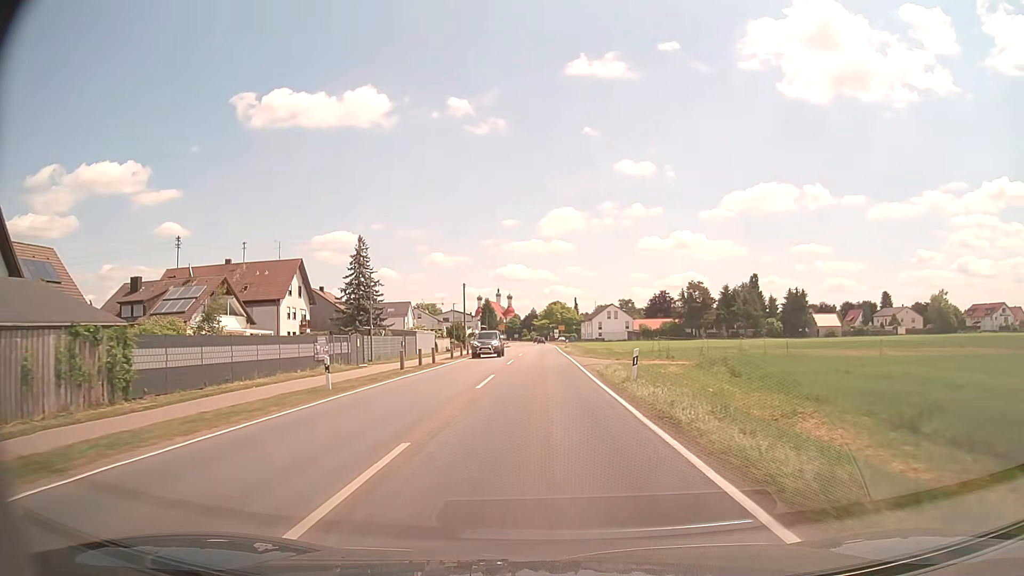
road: tertiary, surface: asphalt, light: Day
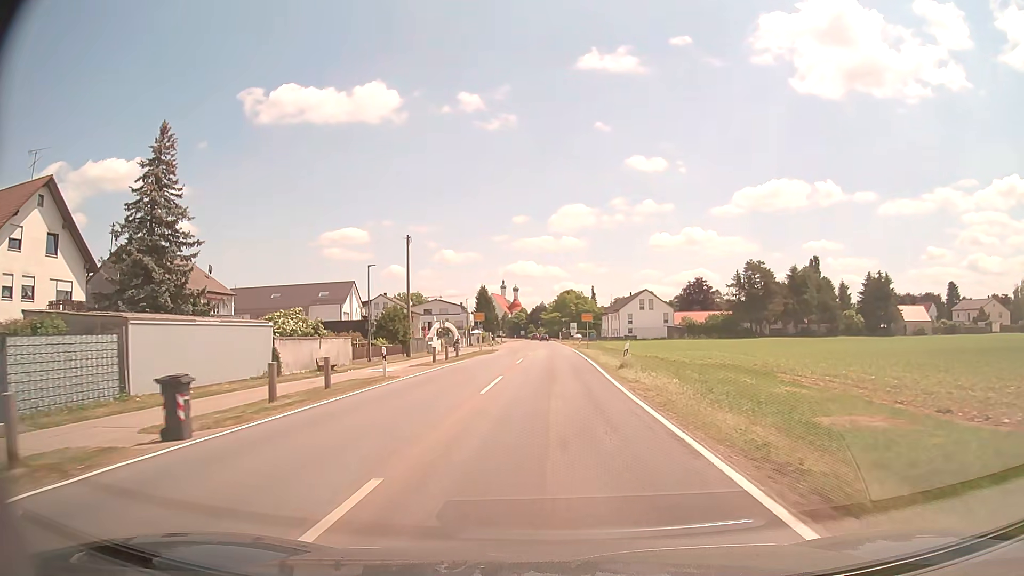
(-0.5, +47.3) m; -1°
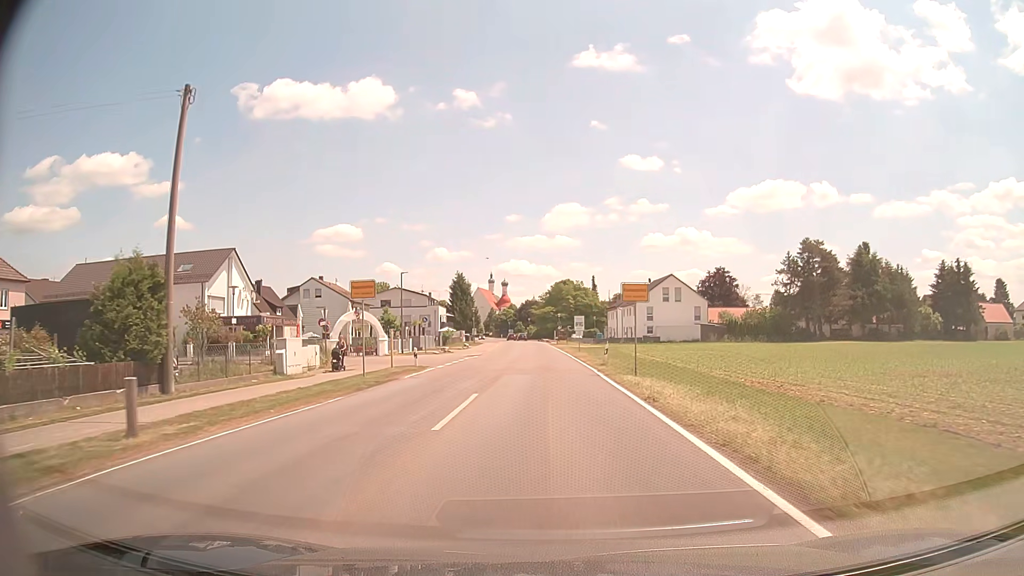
(0.0, +35.7) m; 0°
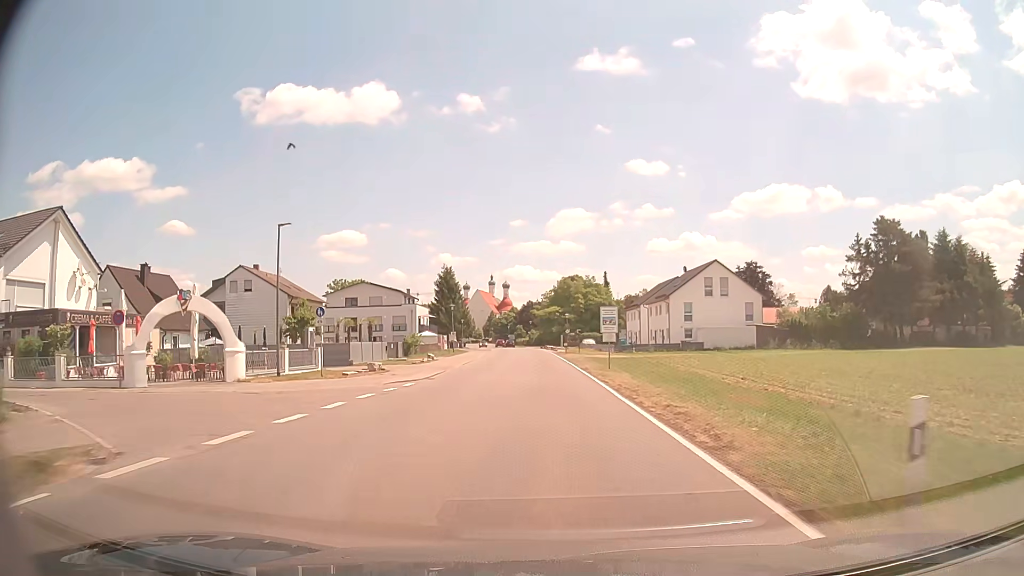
(0.0, +25.1) m; 0°
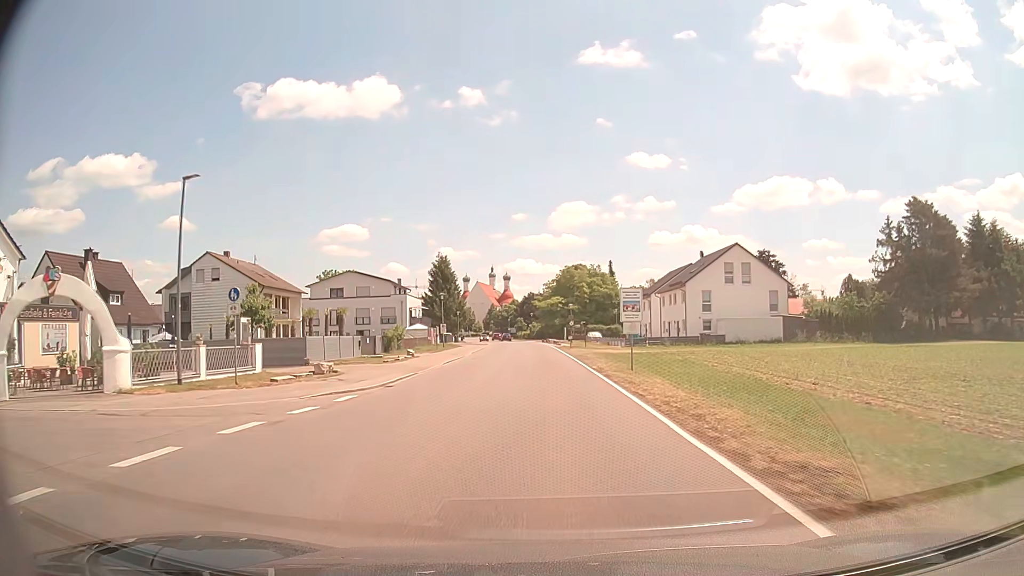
(0.0, +8.2) m; 0°
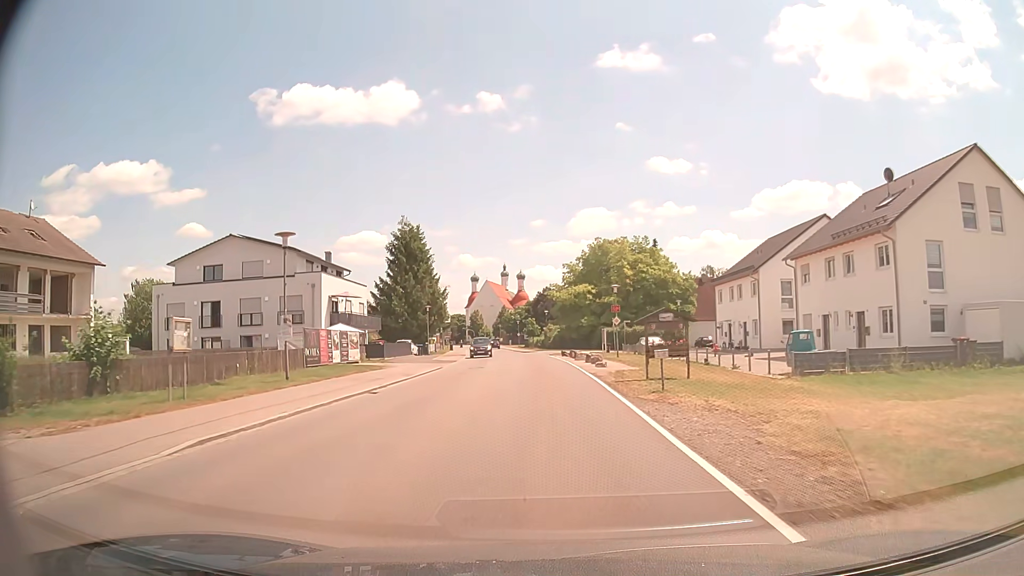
(-0.3, +41.0) m; -2°
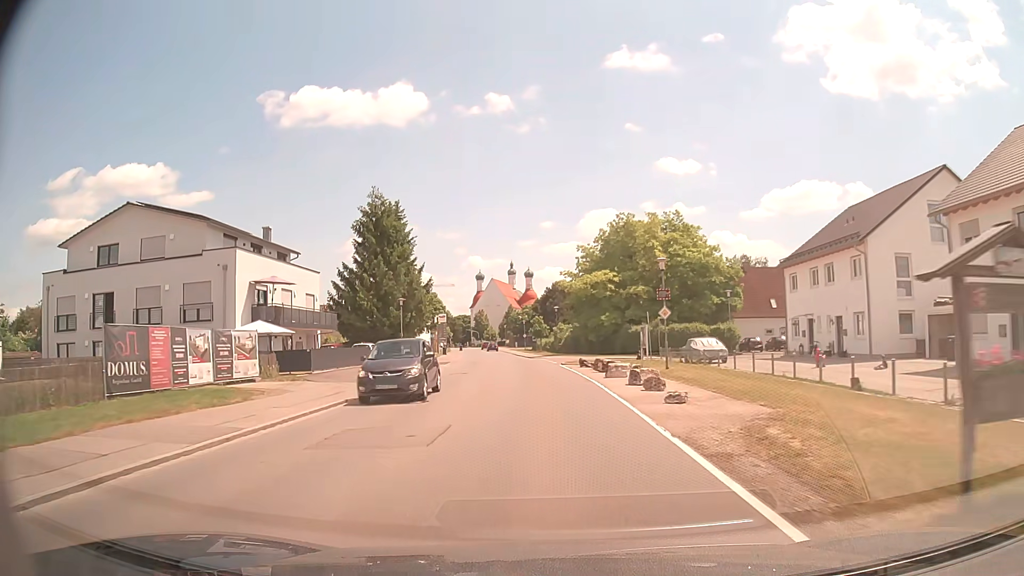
(0.0, +16.5) m; 0°
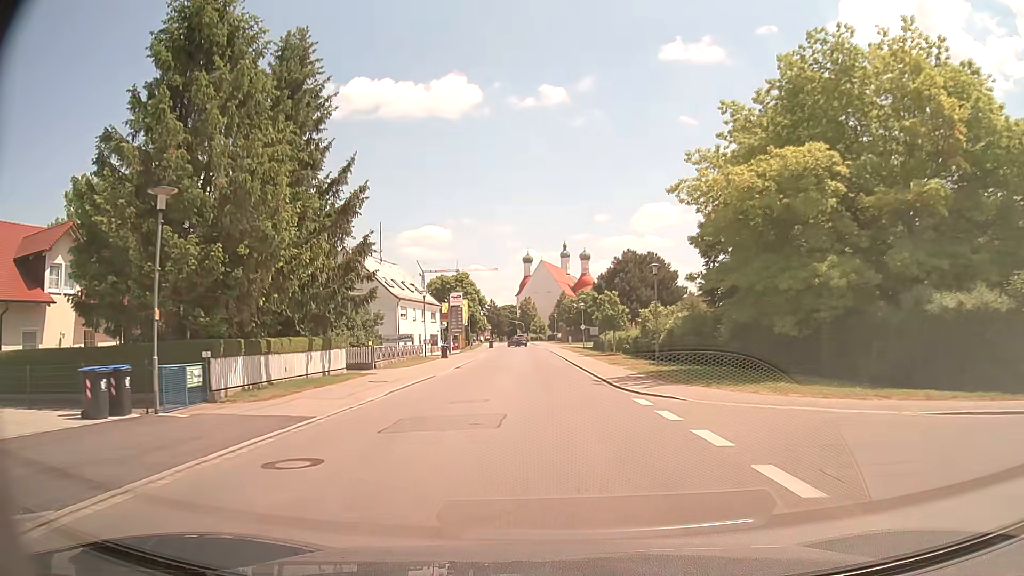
(-1.9, +39.7) m; -4°
(0, +10) (0, +20) (0, +30) (-1, +40) (-1, +50) (-1, +60) (-2, +70) (-2, +80) (-3, +90) (-3, +100) m
